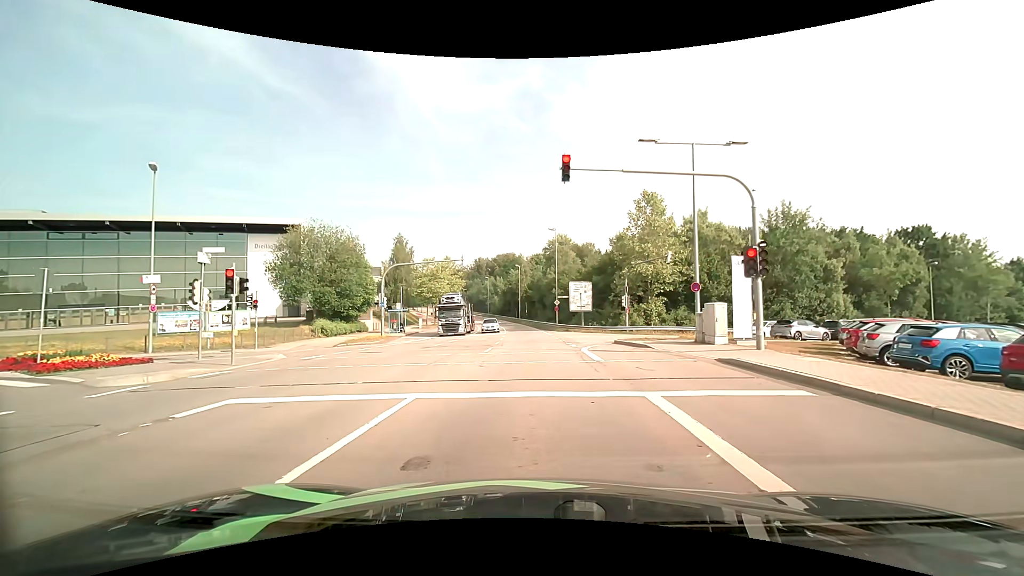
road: secondary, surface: asphalt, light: Day
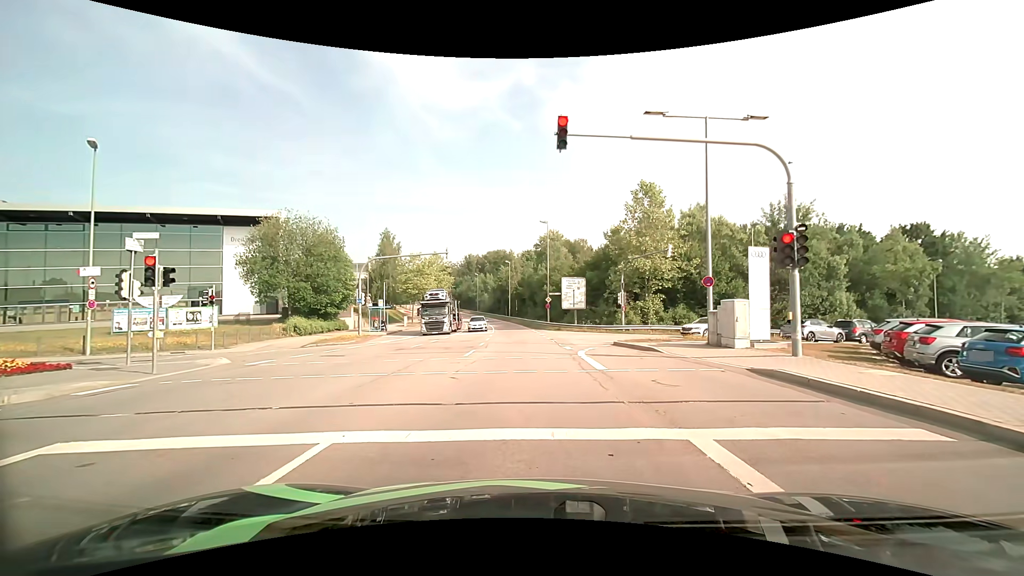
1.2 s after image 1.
(0.0, +2.8) m; -1°
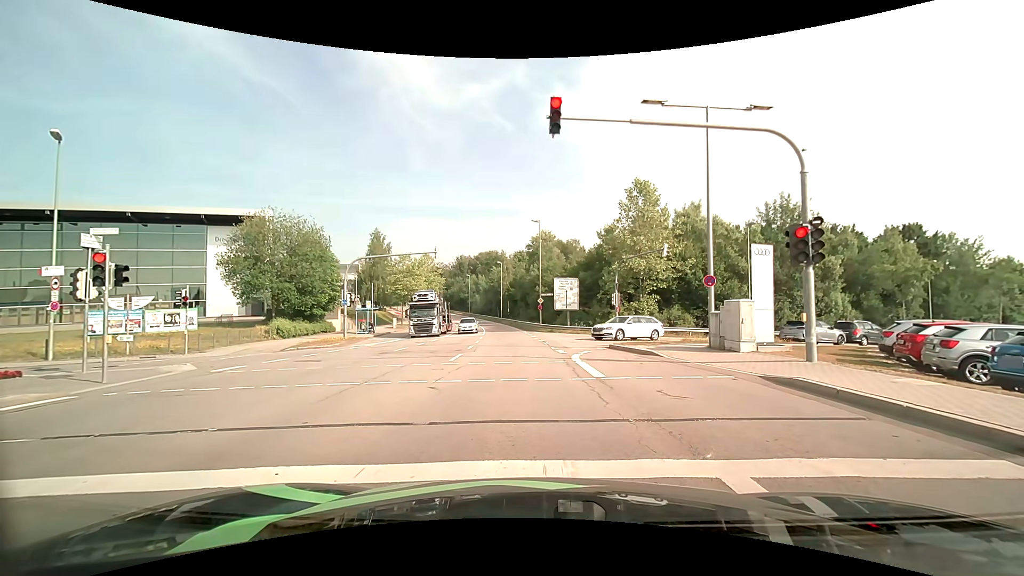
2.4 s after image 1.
(0.0, +1.1) m; 0°
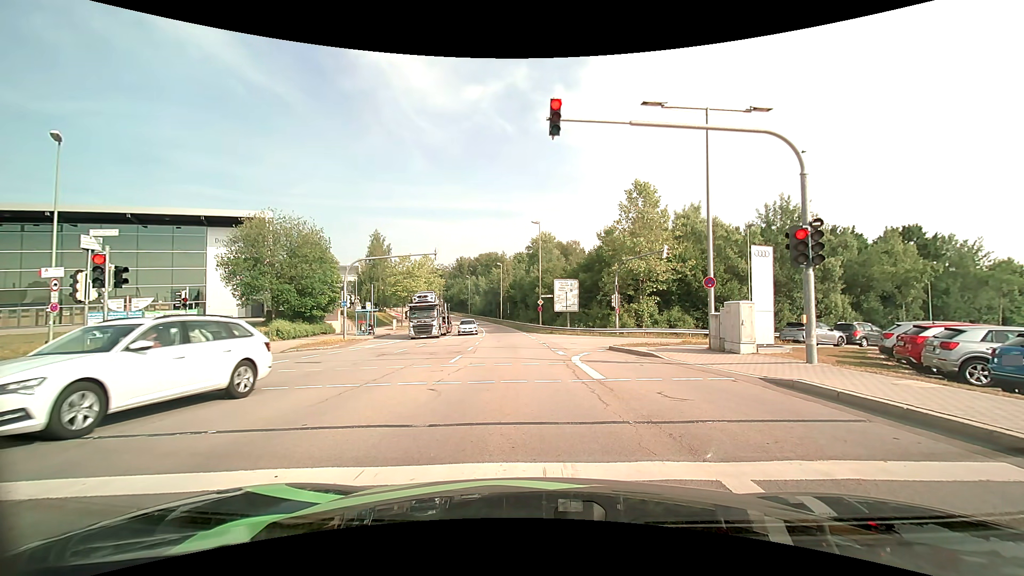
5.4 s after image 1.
(0.0, +0.1) m; 0°
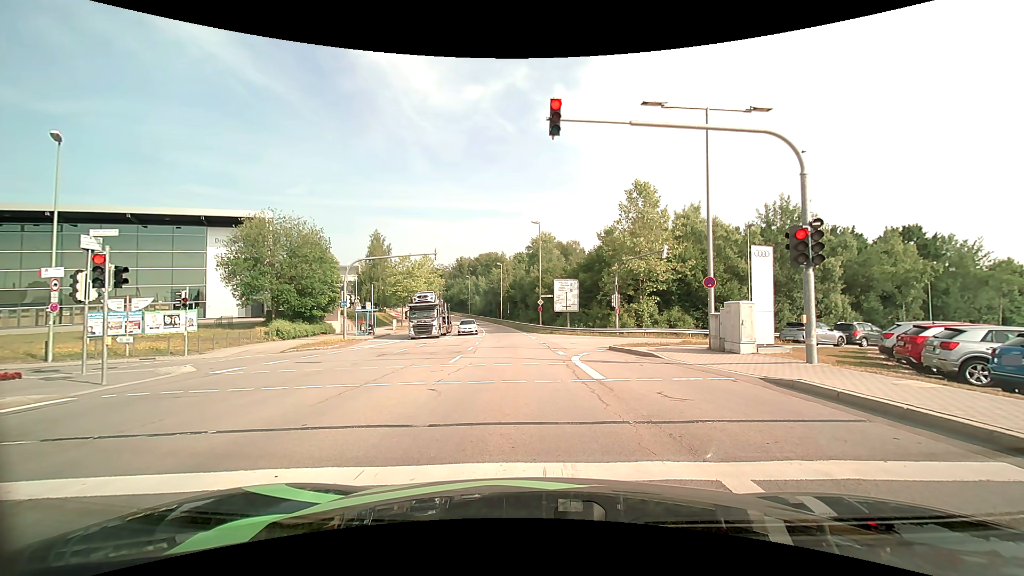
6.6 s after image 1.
(0.0, 0.0) m; 0°
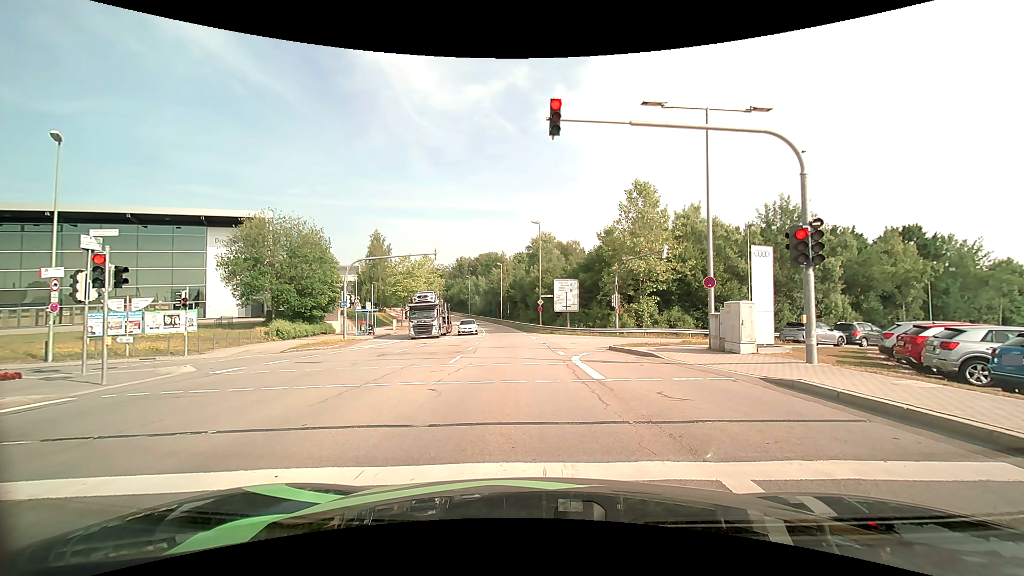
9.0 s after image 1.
(0.0, 0.0) m; 0°
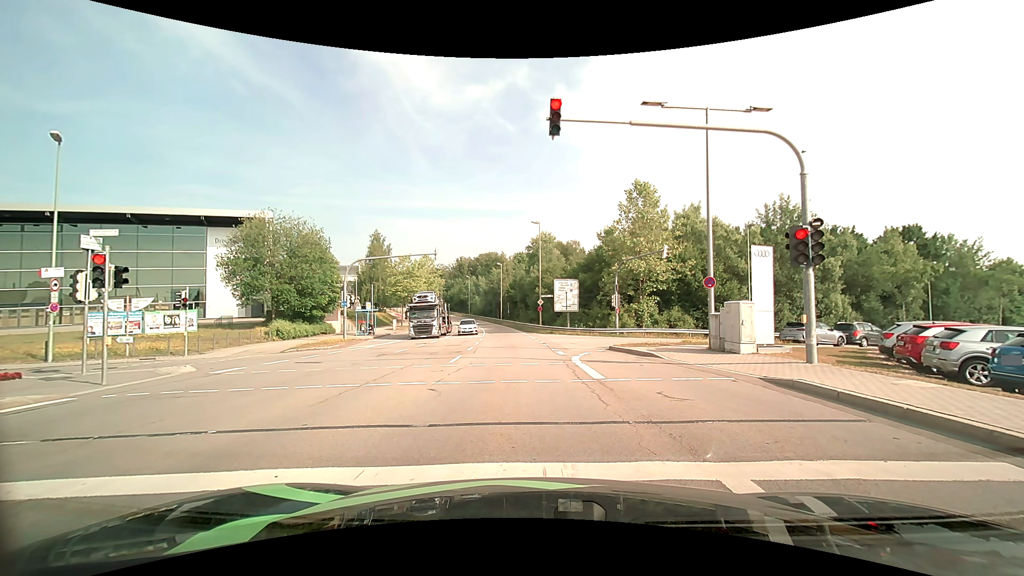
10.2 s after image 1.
(0.0, 0.0) m; 0°
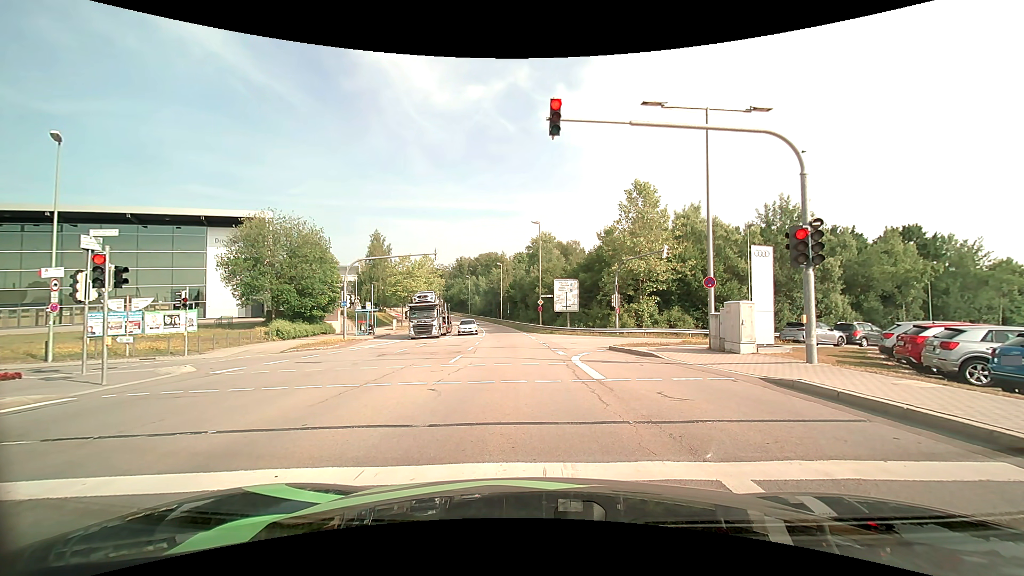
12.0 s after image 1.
(0.0, 0.0) m; 0°
(0, +10) (0, +20) (0, +30) (-1, +40) (-1, +50) (-2, +60) (-3, +70) (-5, +80) (-7, +90) (-9, +99) m
